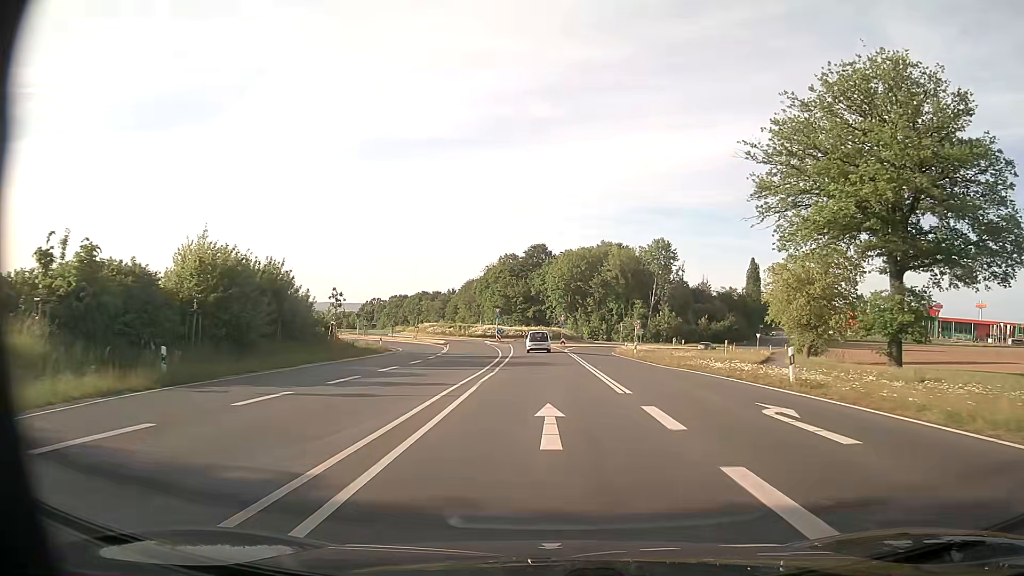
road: primary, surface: asphalt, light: Day
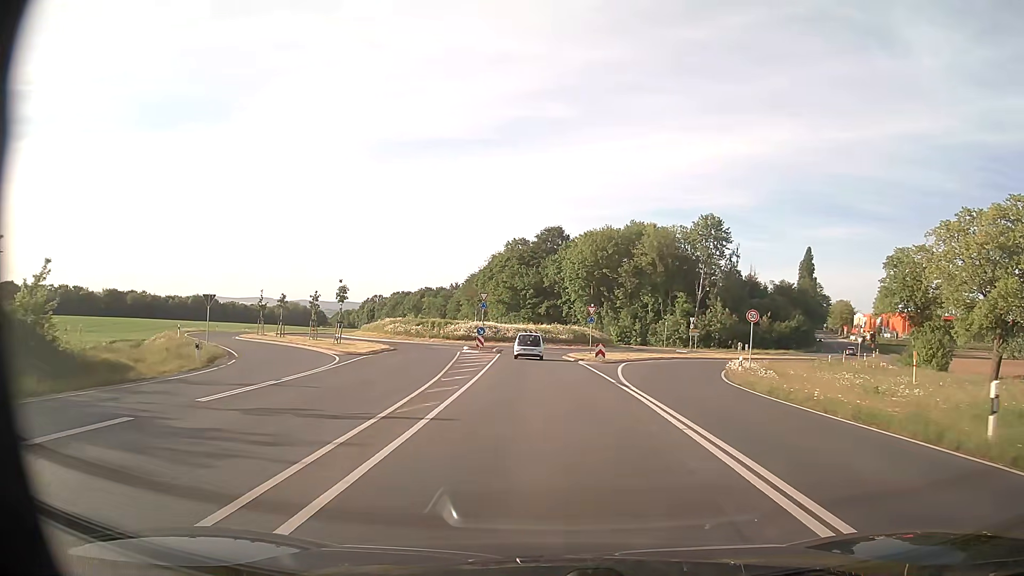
(-0.3, +36.0) m; -1°
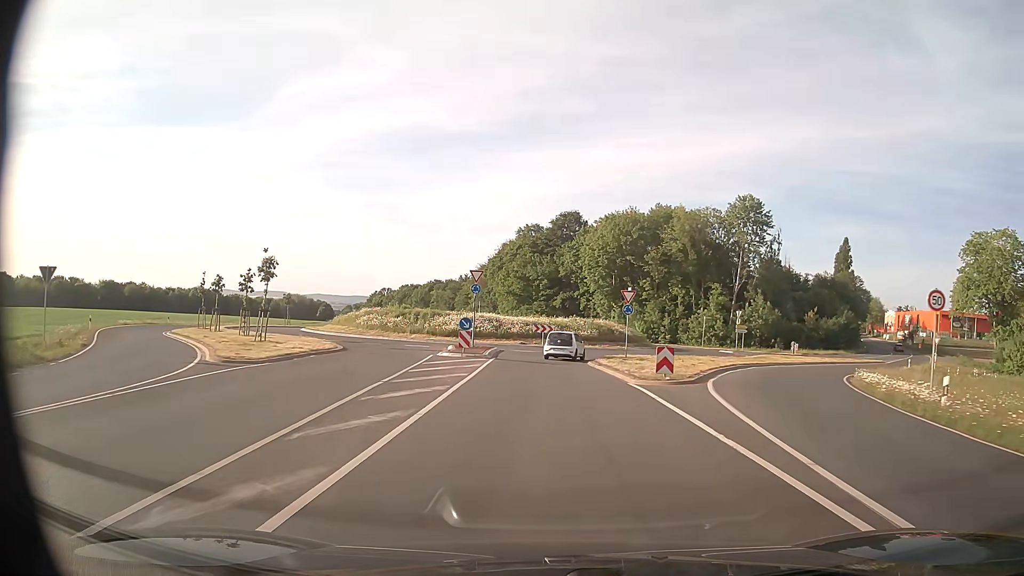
(-0.2, +15.7) m; -1°
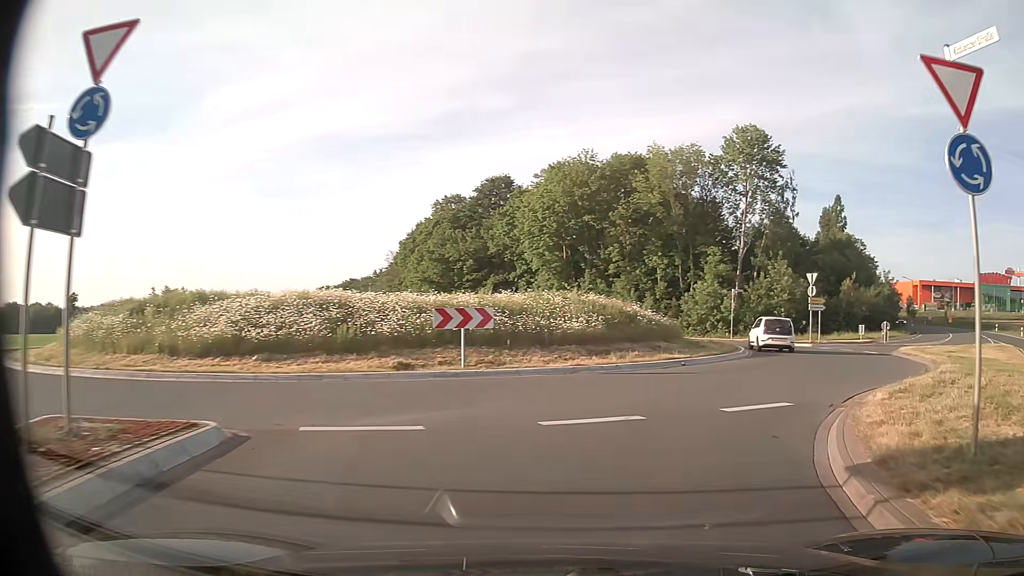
(-0.3, +32.8) m; +5°
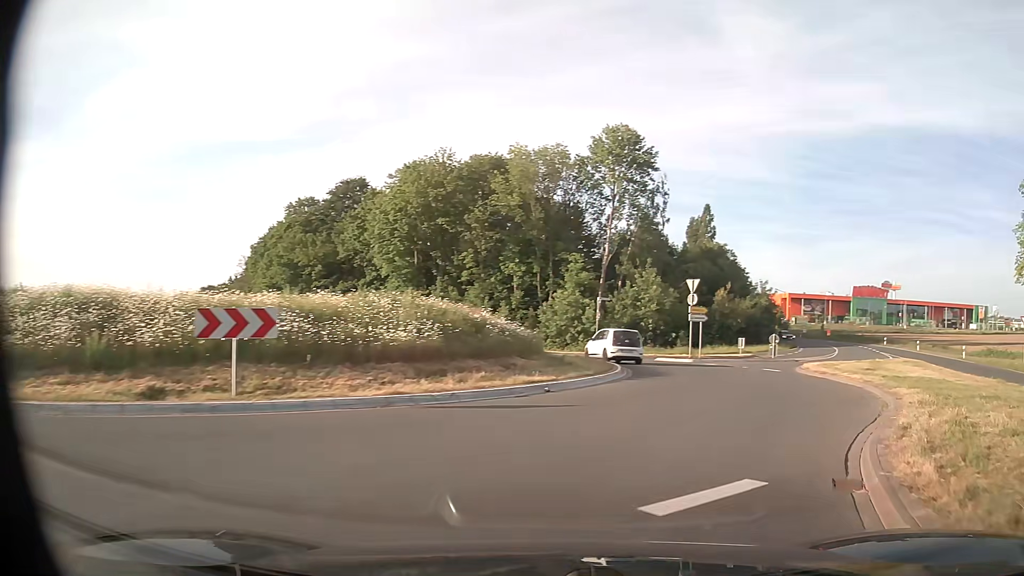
(+0.5, +5.3) m; +12°
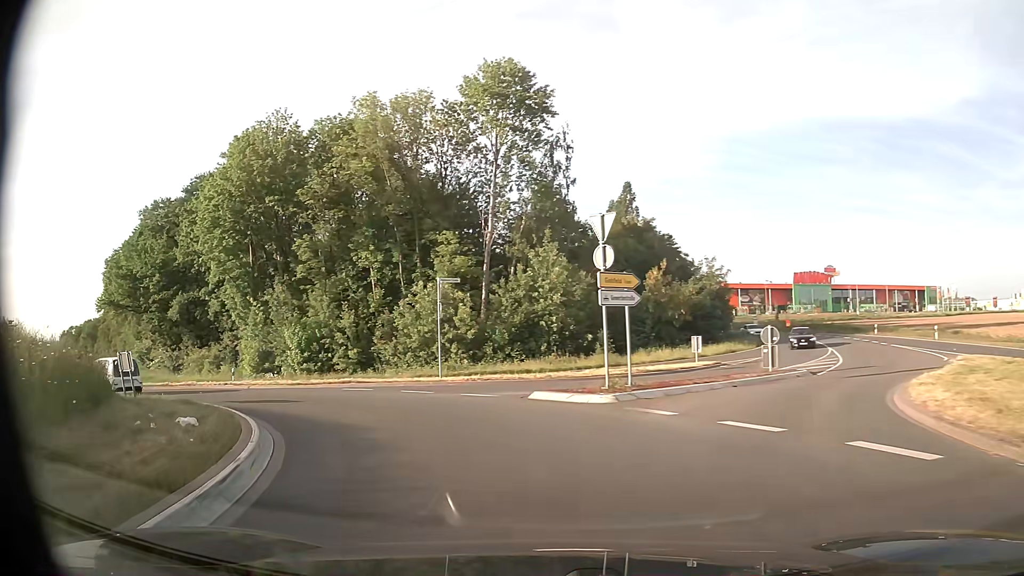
(+4.7, +20.4) m; +8°
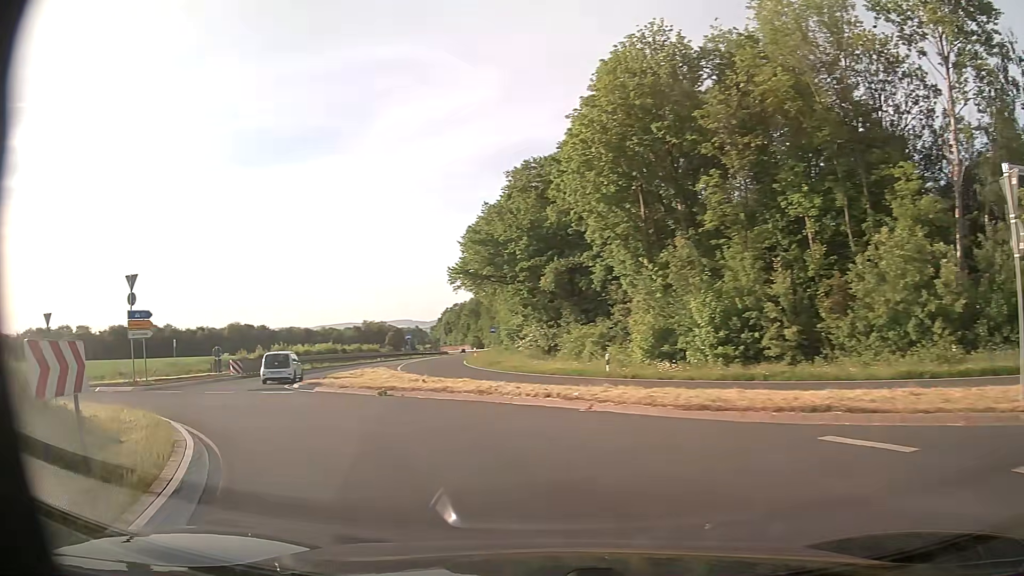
(-4.4, +14.5) m; -35°
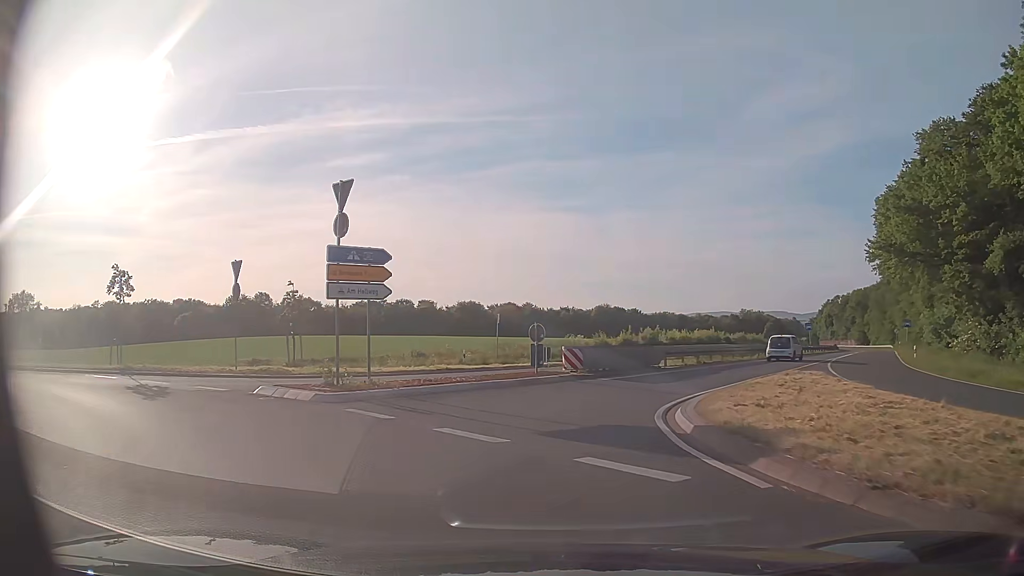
(-5.3, +14.9) m; -33°
(+1, +10) (+3, +20) (+7, +29) (+13, +37) (+18, +46) (+23, +54) (+28, +63) (+33, +71) (+38, +80) (+43, +89) m
